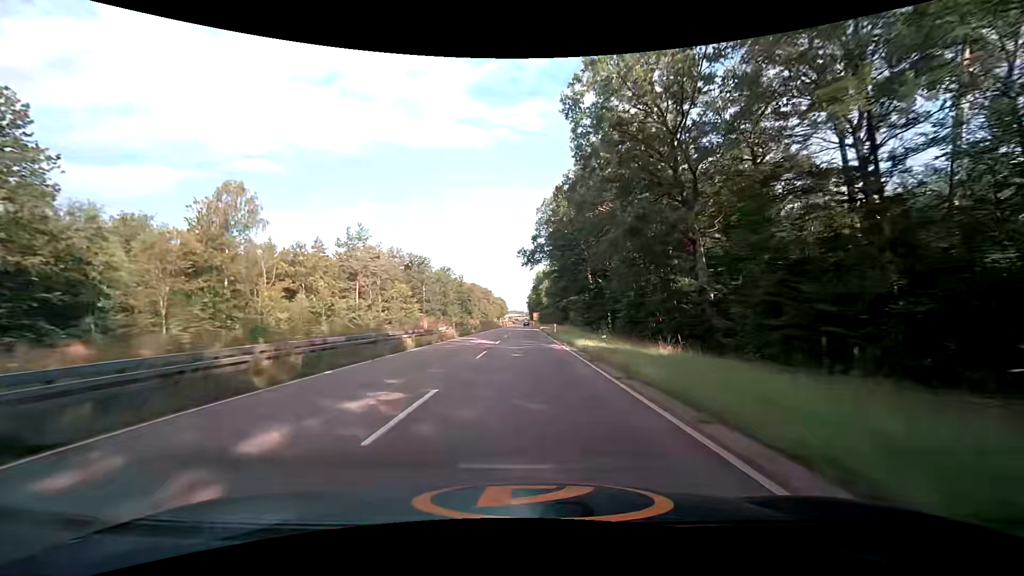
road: trunk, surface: asphalt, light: Day
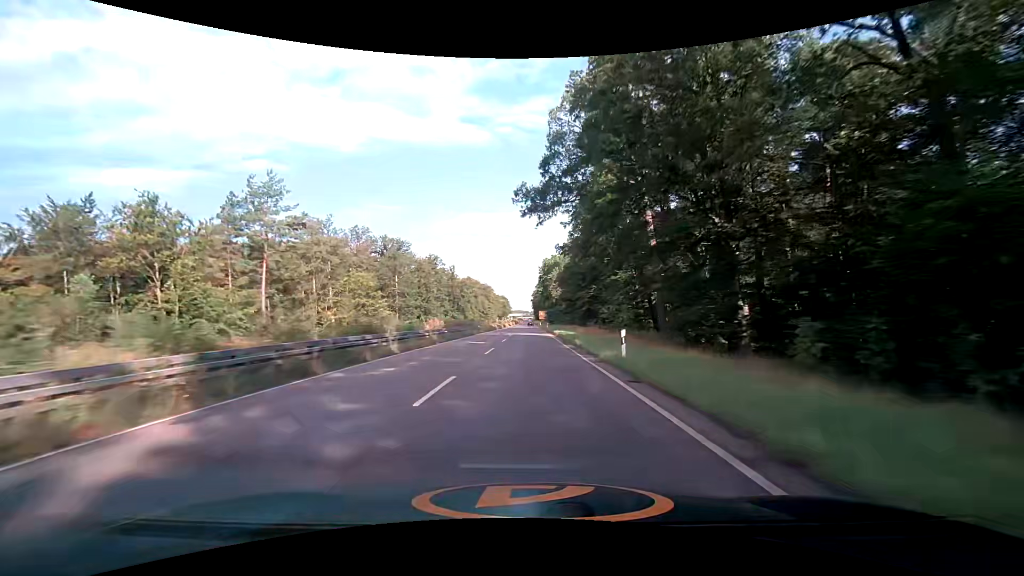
(+0.1, +35.6) m; 0°
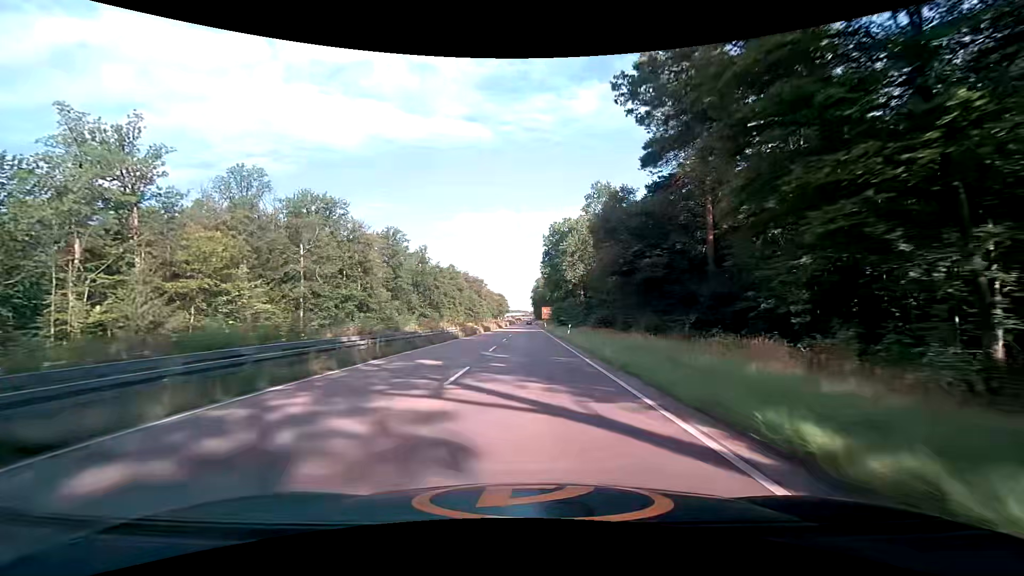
(+0.1, +47.6) m; 0°
(0, +10) (0, +20) (0, +30) (0, +40) (0, +50) (0, +60) (0, +70) (0, +80) (0, +90) (+1, +100) m
